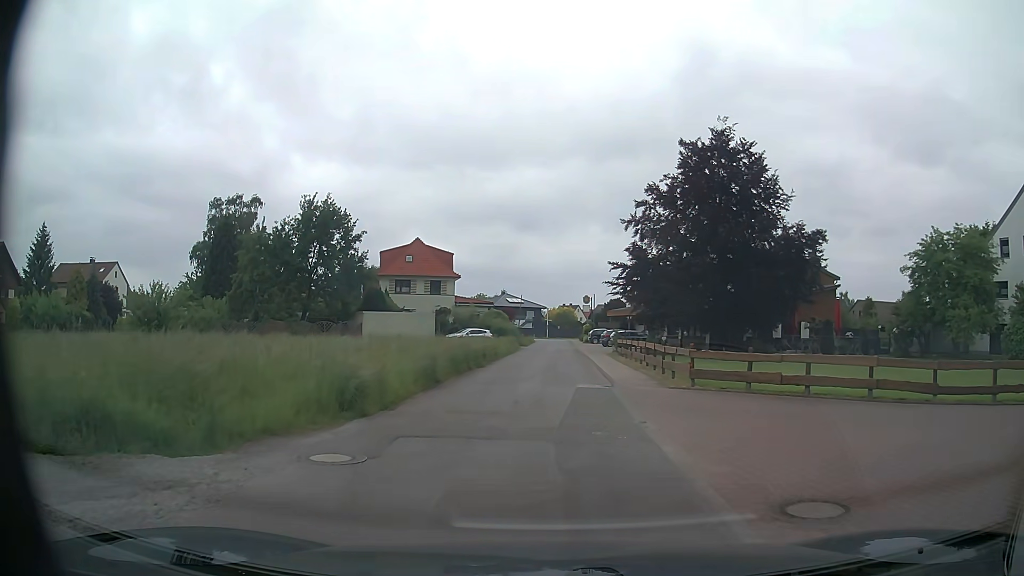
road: residential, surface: asphalt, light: Day
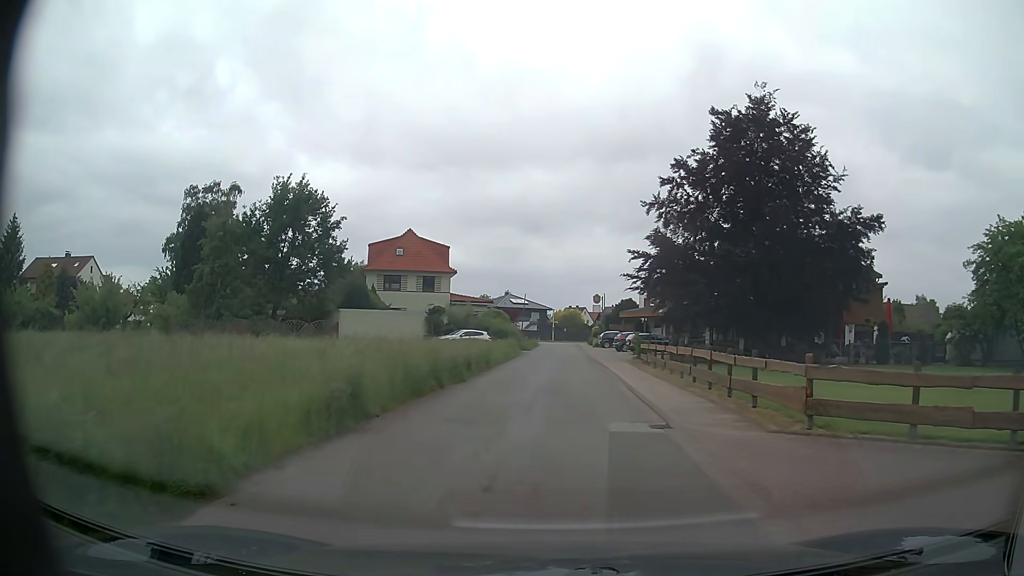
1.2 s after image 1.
(0.0, +7.6) m; 0°
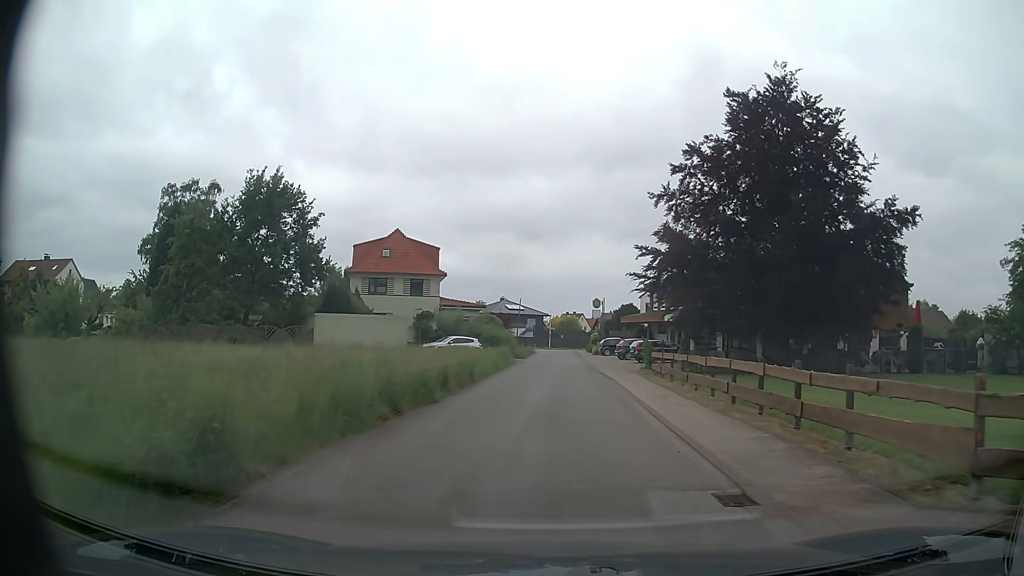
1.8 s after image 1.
(0.0, +4.4) m; +1°
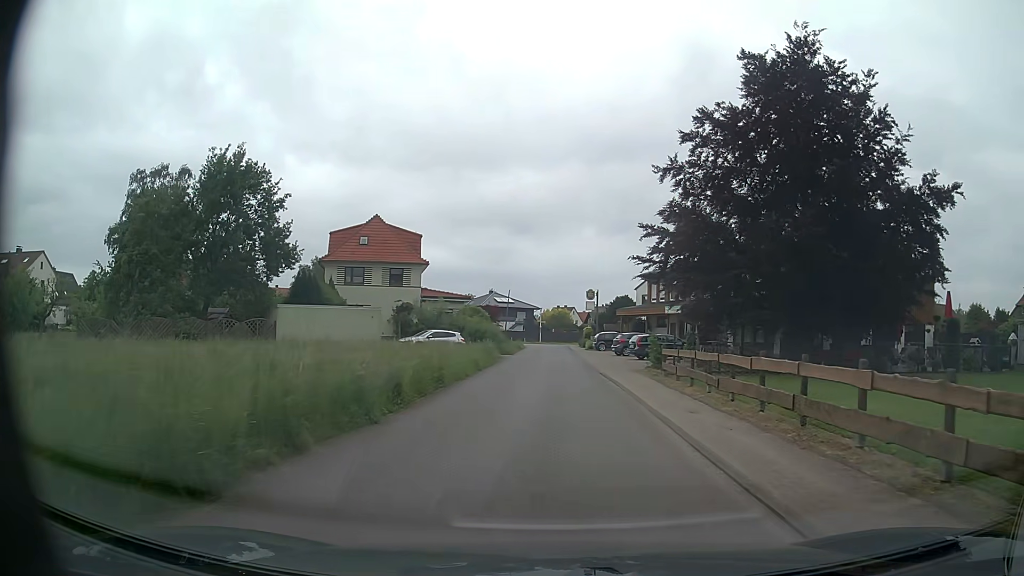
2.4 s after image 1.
(0.0, +4.5) m; 0°
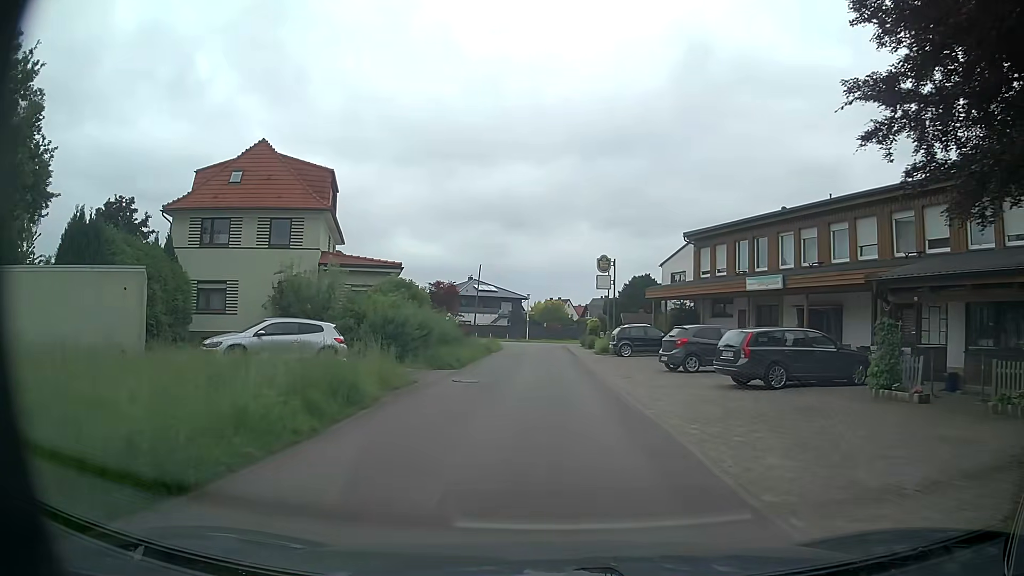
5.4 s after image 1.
(+0.5, +22.9) m; +1°
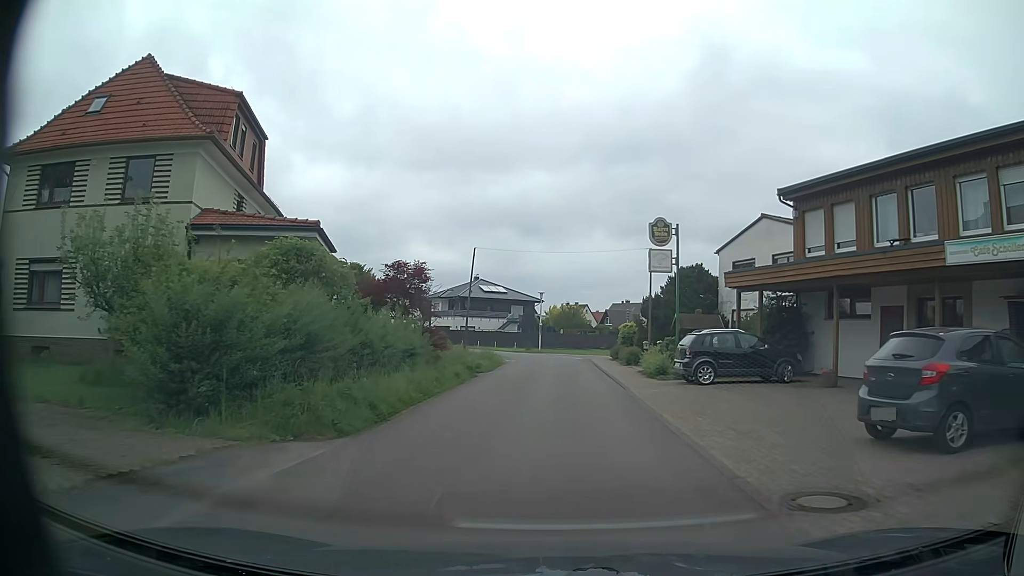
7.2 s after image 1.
(-0.2, +13.9) m; -2°
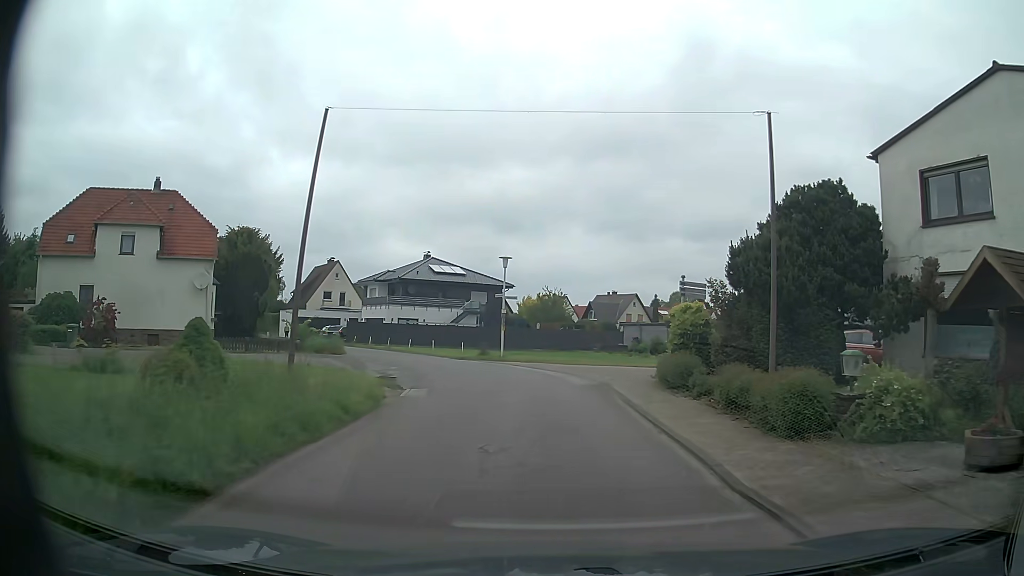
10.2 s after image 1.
(+0.3, +23.1) m; +2°
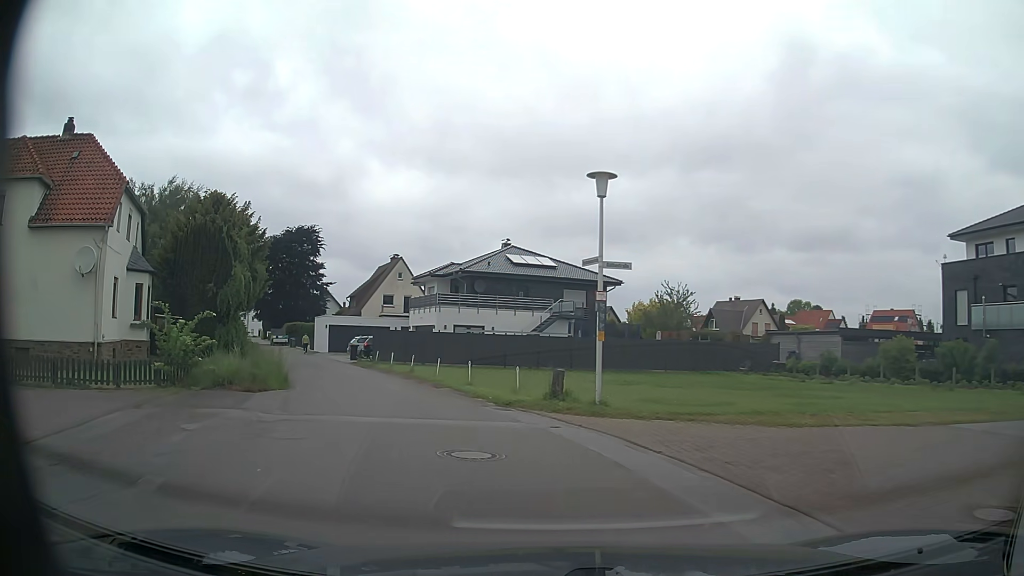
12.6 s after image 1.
(-0.6, +18.5) m; -8°
(-1, +10) (-5, +19) (-9, +28) (-14, +37) (-18, +46) (-23, +55) (-28, +63) (-33, +72) (-38, +81) (-42, +90) m
